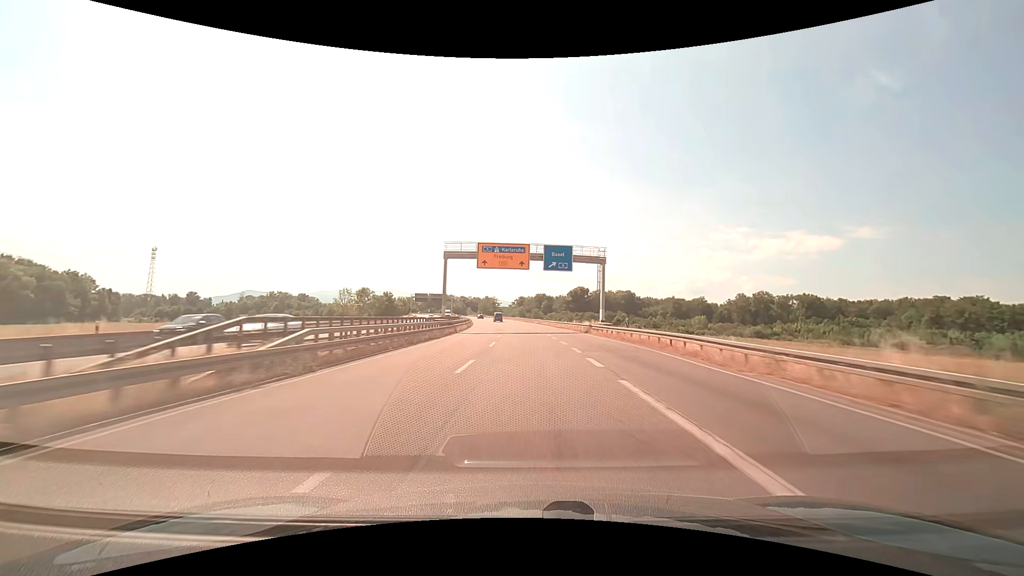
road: trunk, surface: asphalt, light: Day
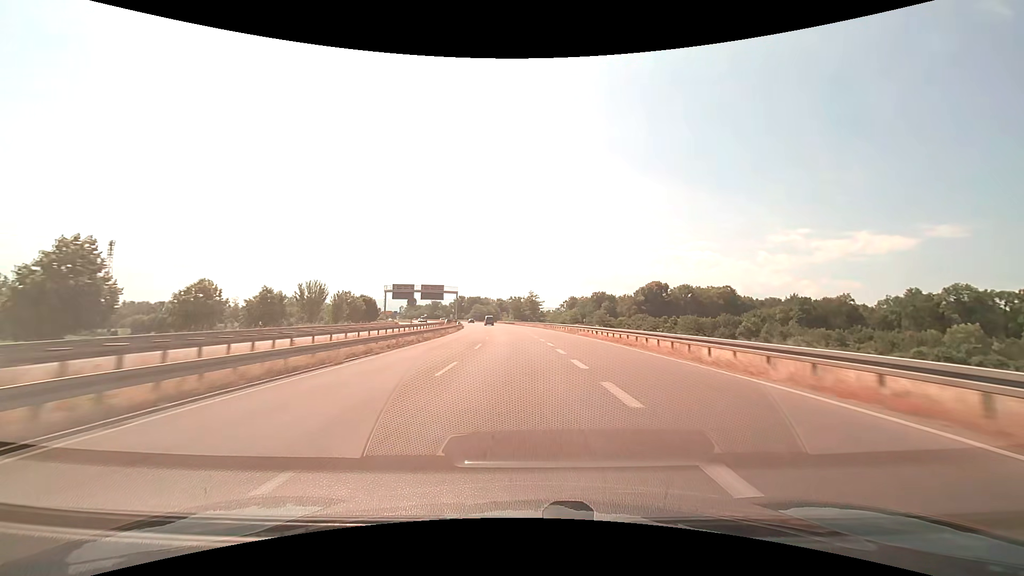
(-2.7, +84.5) m; -5°
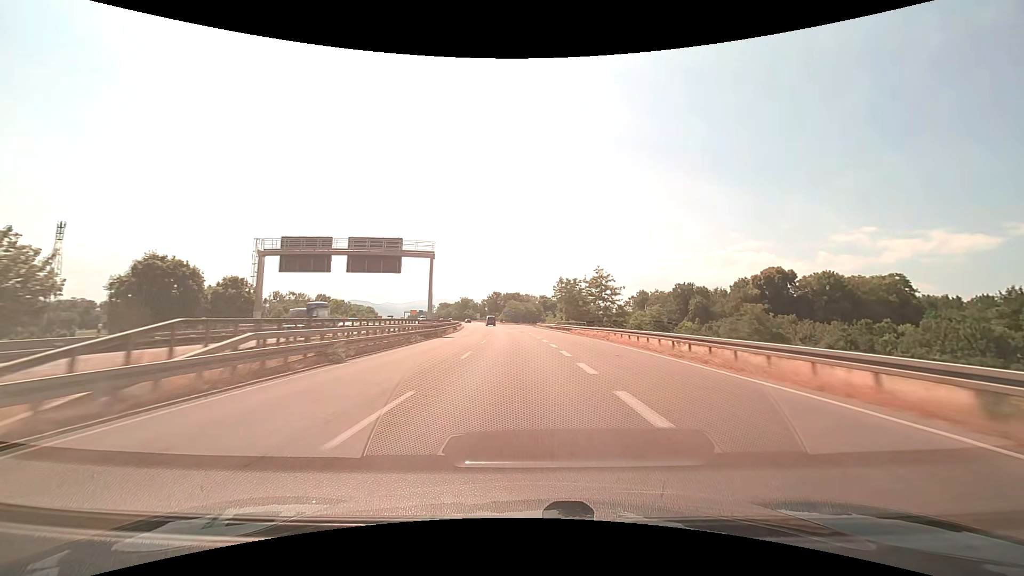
(-3.1, +67.4) m; -5°
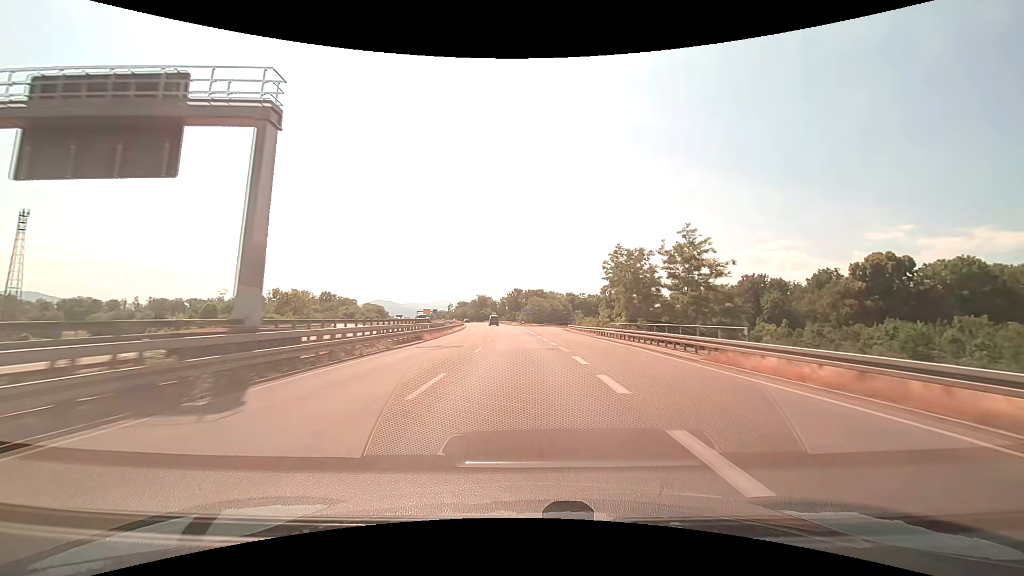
(-0.7, +33.1) m; -3°
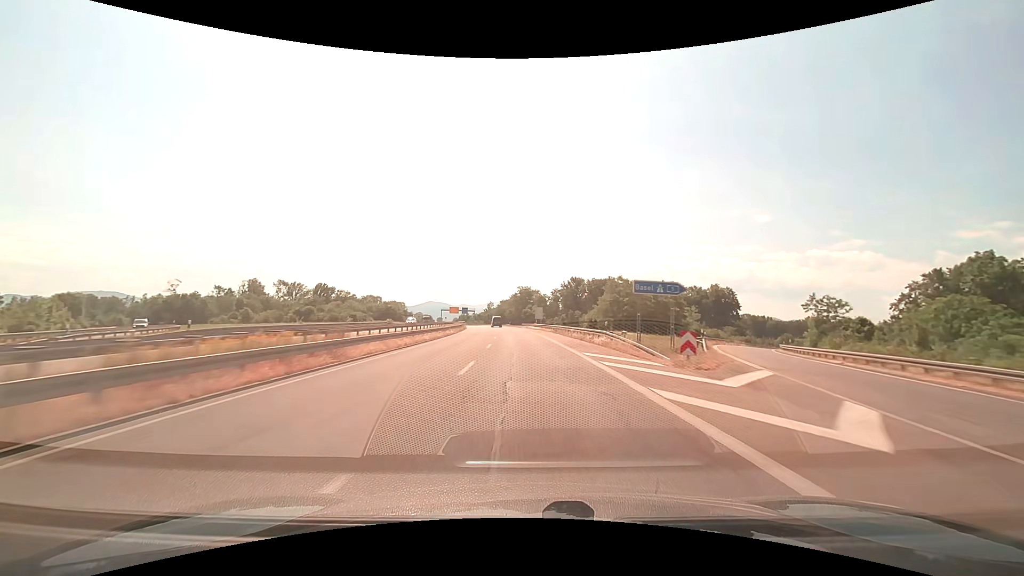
(-4.4, +80.5) m; -6°
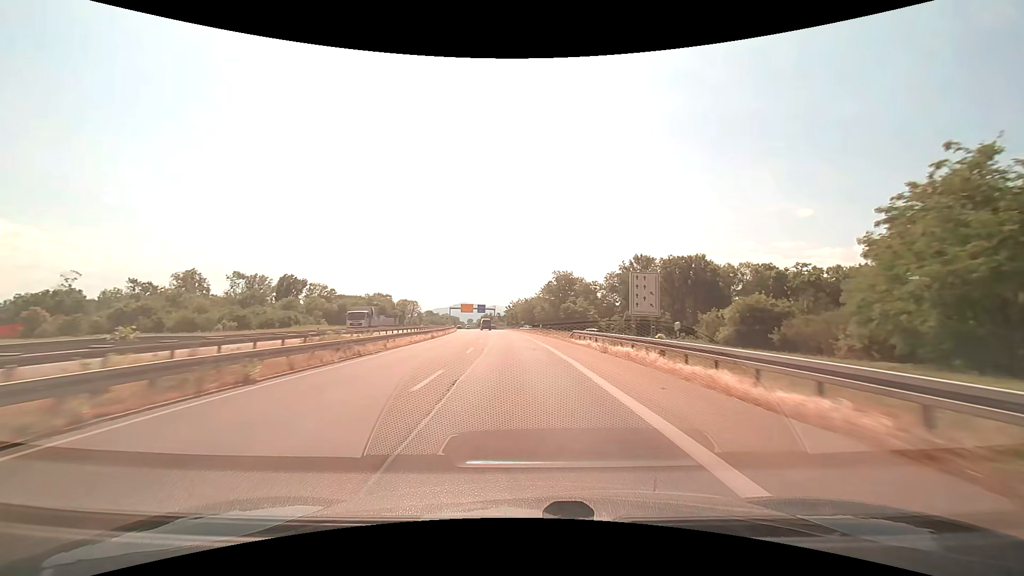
(-2.0, +62.4) m; -4°
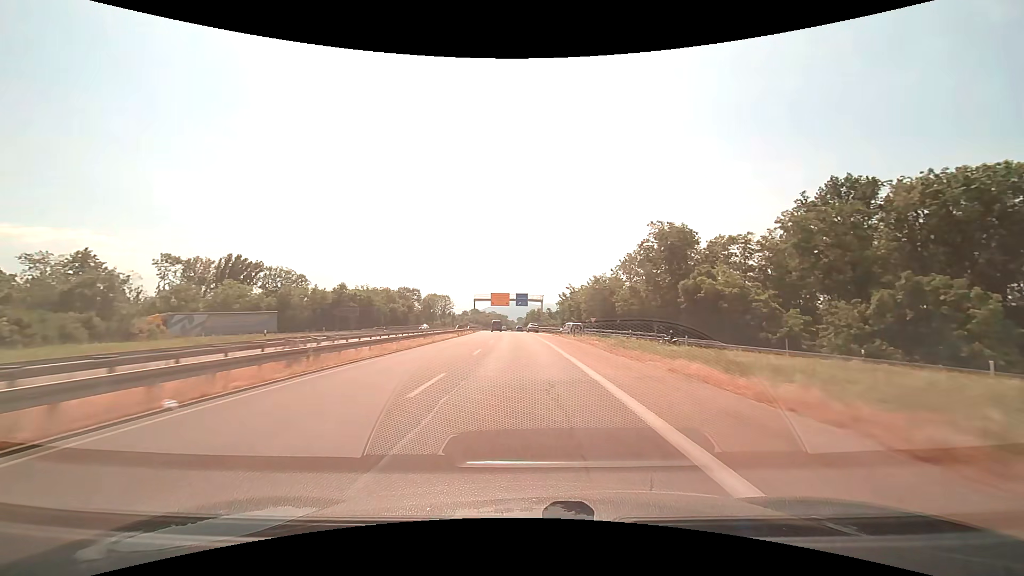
(-3.3, +60.9) m; -6°
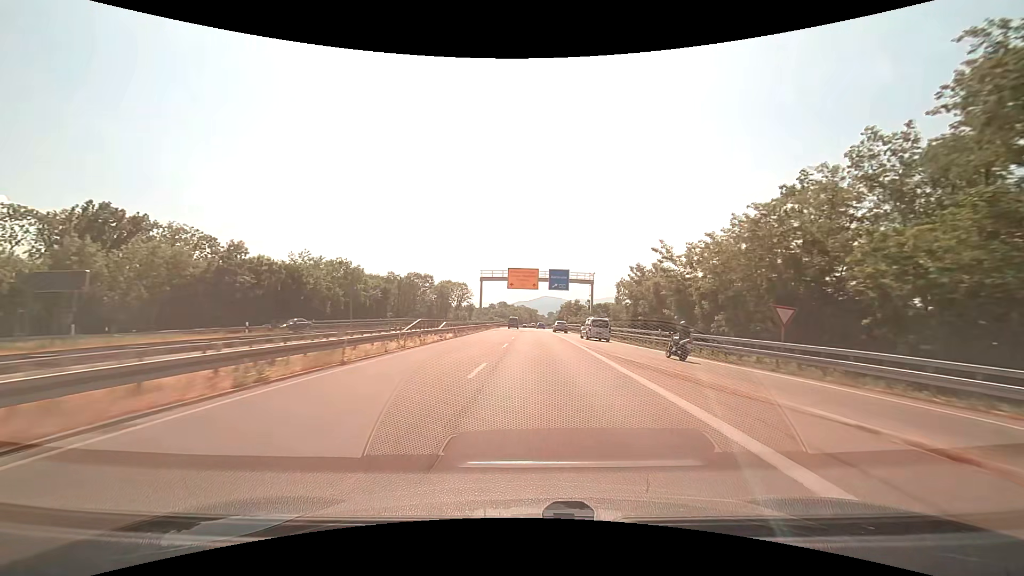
(-1.5, +45.9) m; -4°
(0, +10) (0, +20) (0, +30) (-1, +40) (-1, +50) (-2, +60) (-2, +70) (-2, +80) (-3, +90) (-3, +100) m
